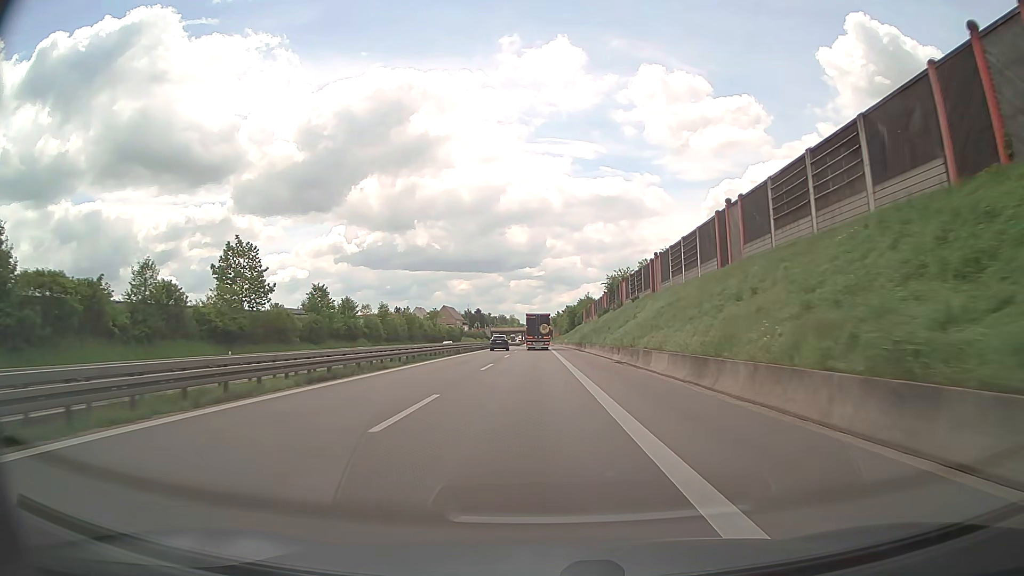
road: trunk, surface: asphalt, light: Day
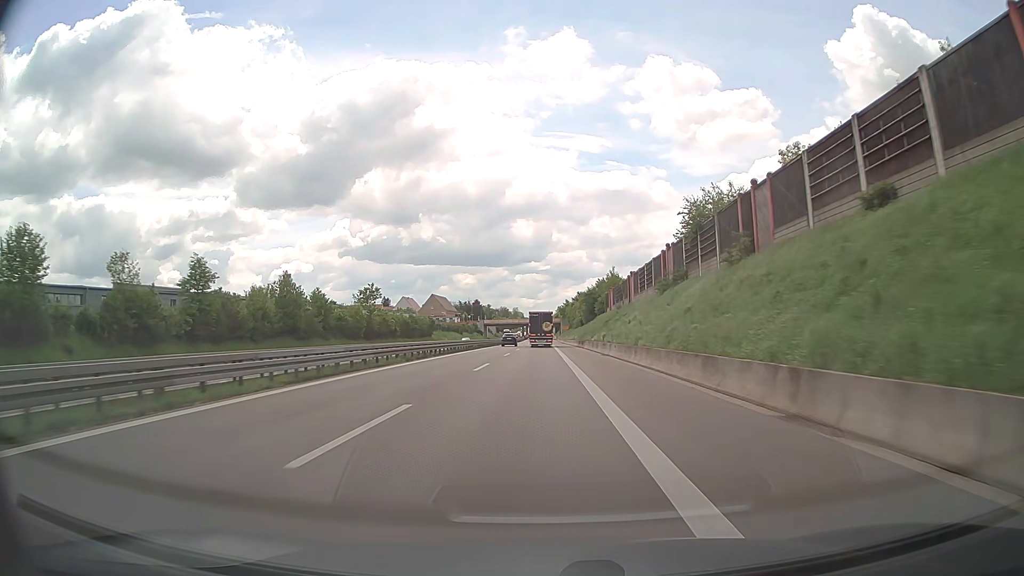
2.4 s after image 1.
(-0.2, +57.2) m; 0°
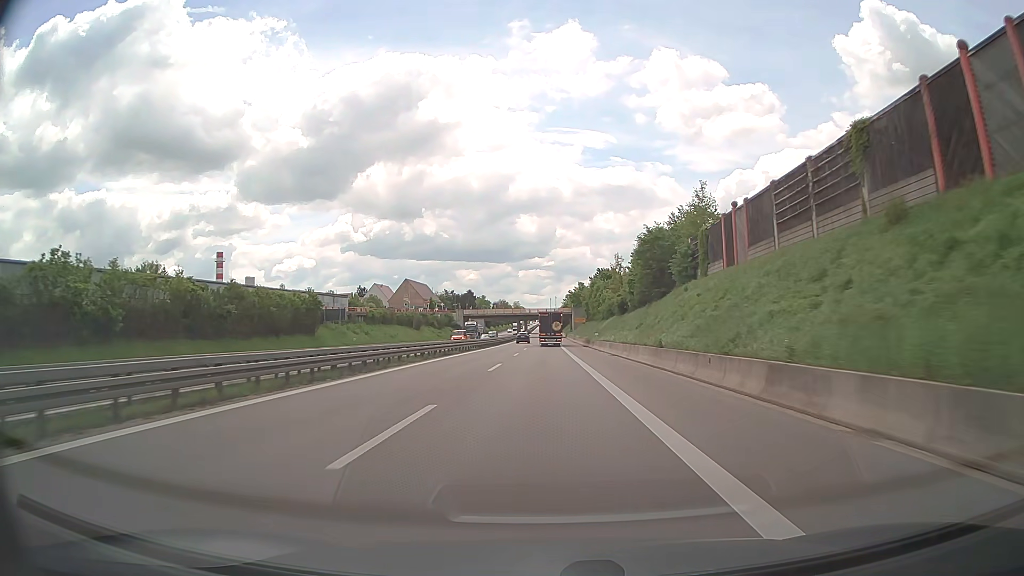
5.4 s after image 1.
(-0.3, +72.3) m; 0°
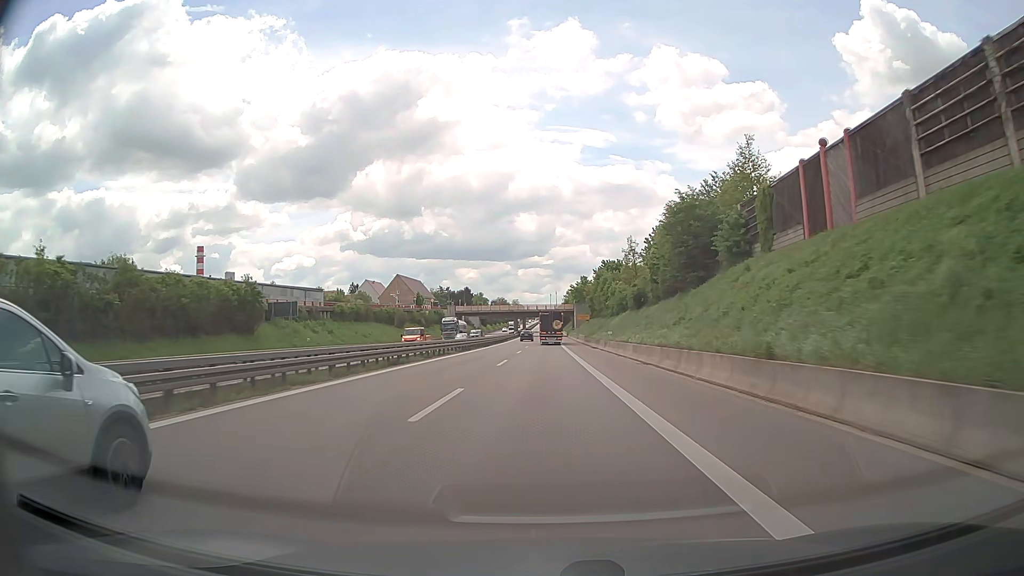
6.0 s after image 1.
(0.0, +14.4) m; 0°
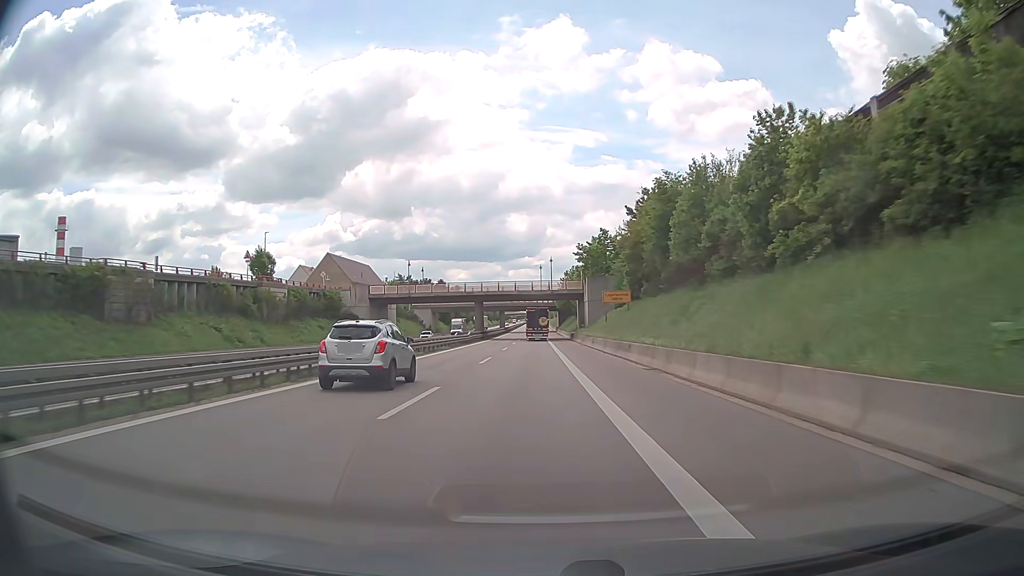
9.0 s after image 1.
(+0.8, +72.2) m; +1°
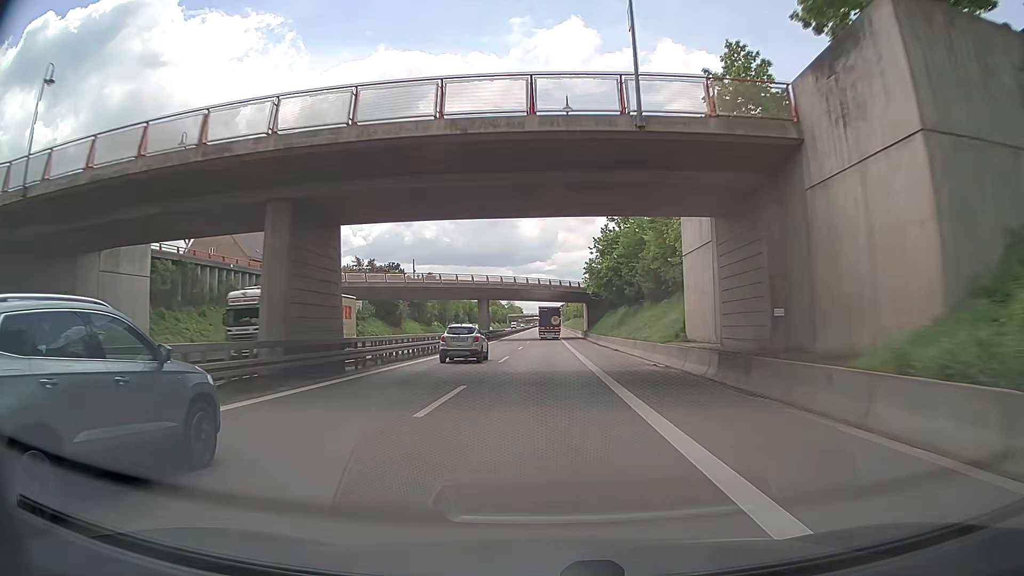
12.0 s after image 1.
(-1.1, +72.1) m; -1°
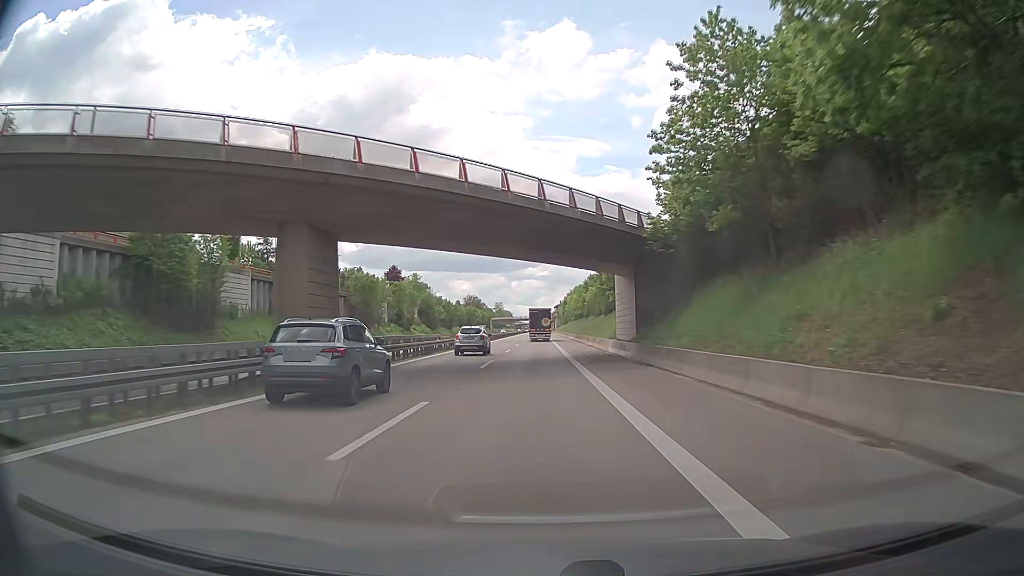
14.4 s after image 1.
(+1.0, +57.8) m; +1°
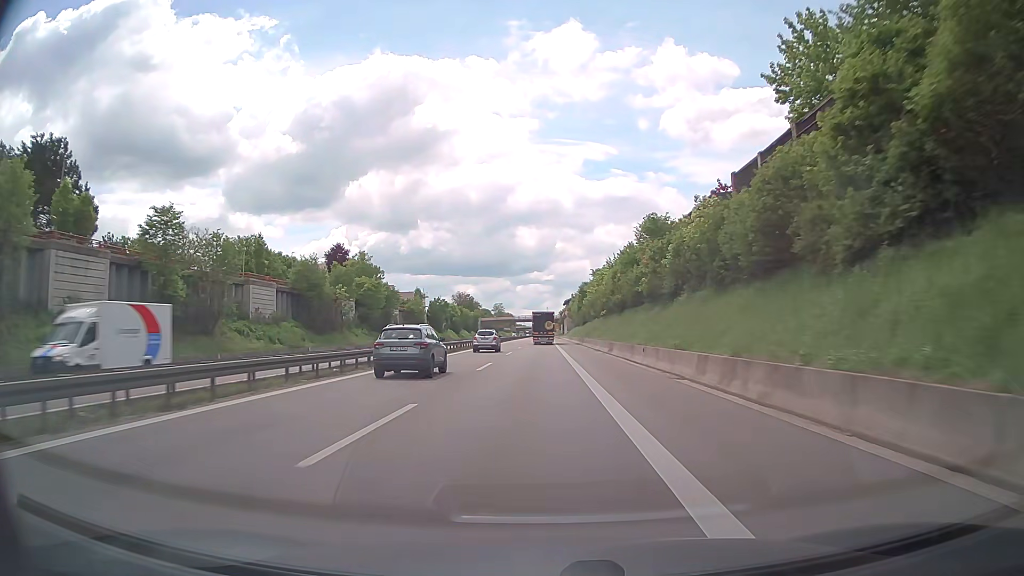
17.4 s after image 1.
(0.0, +72.6) m; 0°
(0, +10) (0, +20) (0, +30) (0, +40) (0, +50) (0, +60) (0, +70) (0, +80) (0, +90) (0, +100) m
